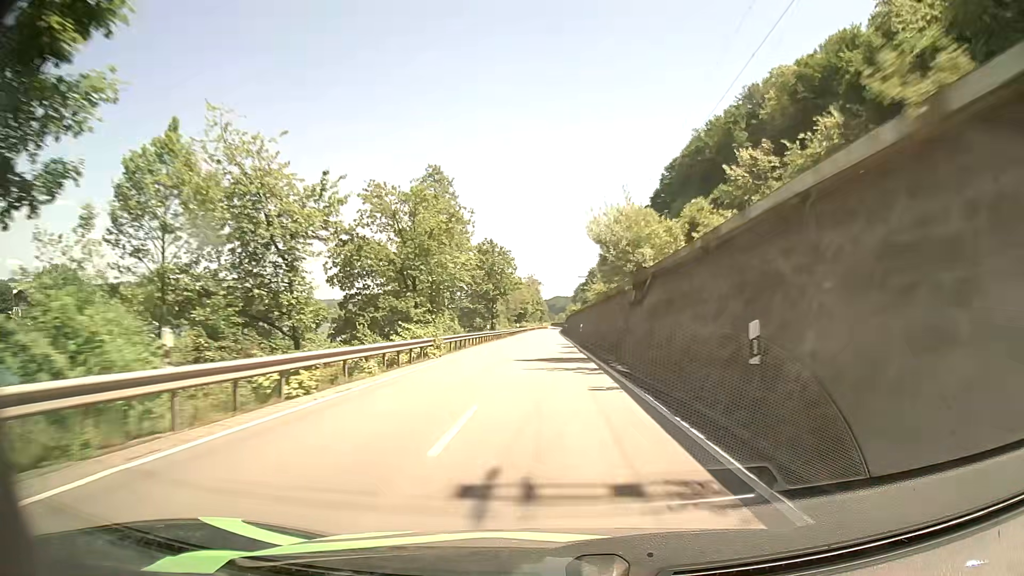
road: primary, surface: asphalt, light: Day
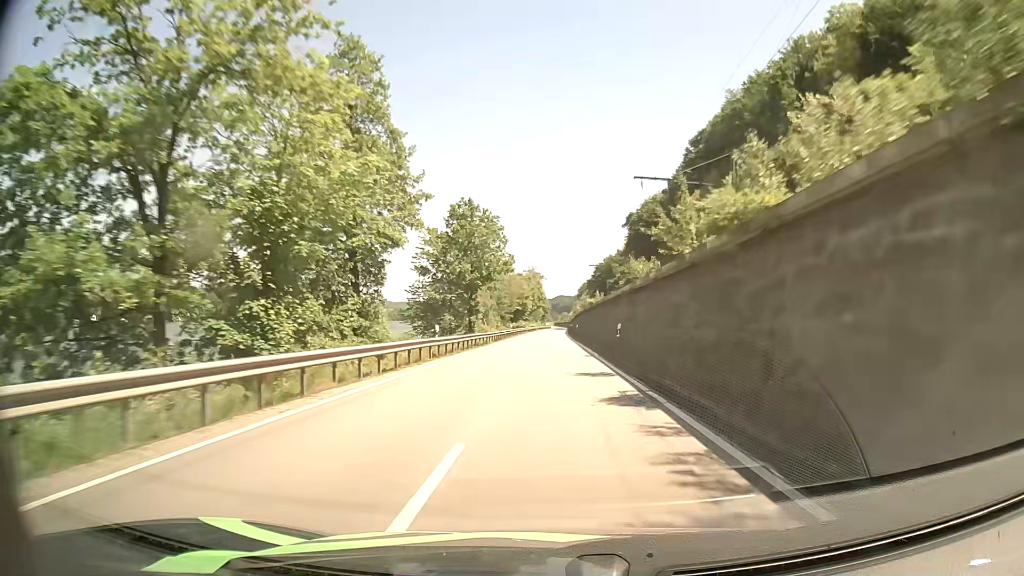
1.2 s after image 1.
(-0.3, +27.5) m; -1°
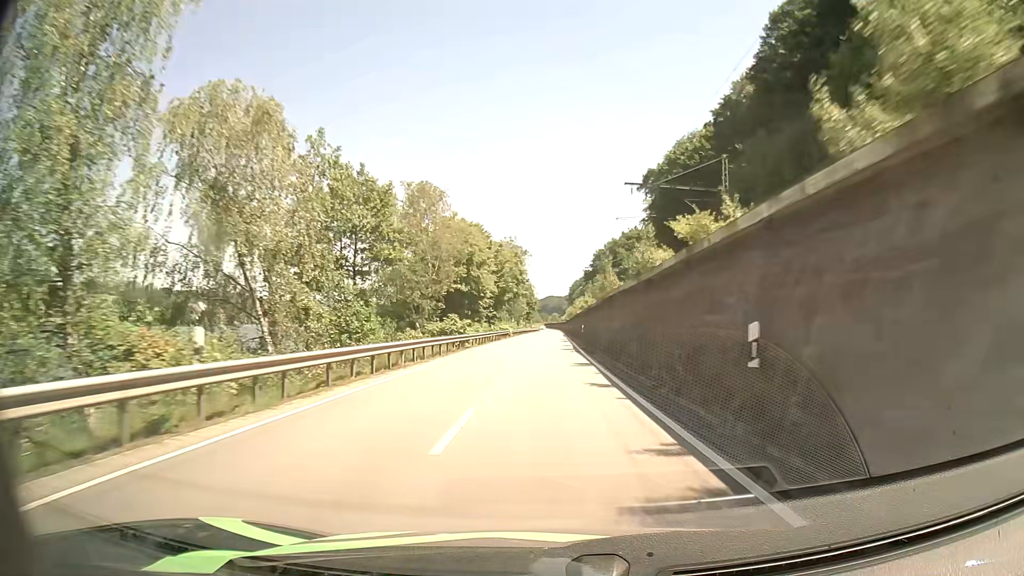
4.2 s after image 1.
(+0.5, +68.0) m; +1°
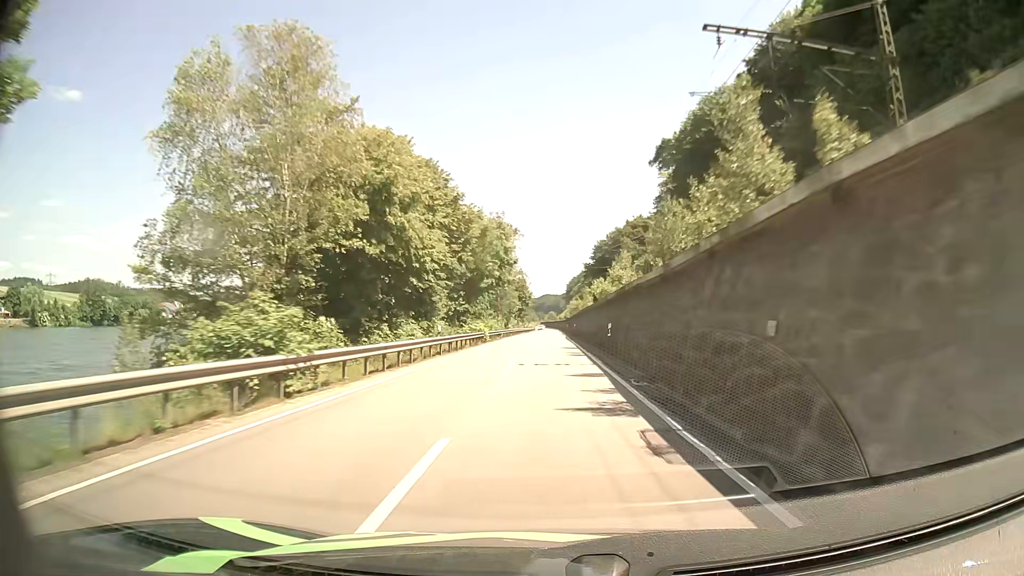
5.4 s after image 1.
(0.0, +26.9) m; 0°
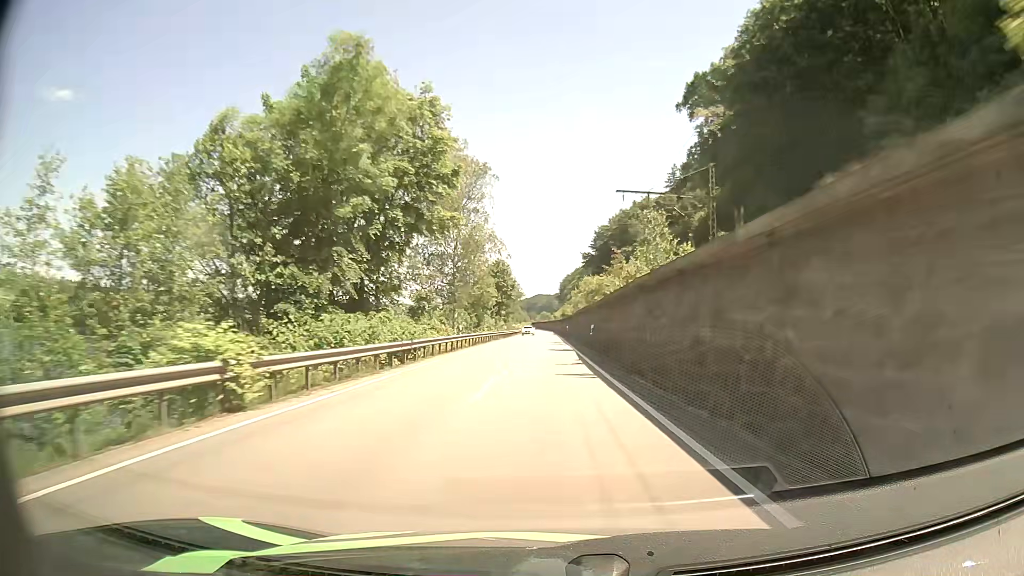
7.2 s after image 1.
(+0.1, +39.9) m; 0°
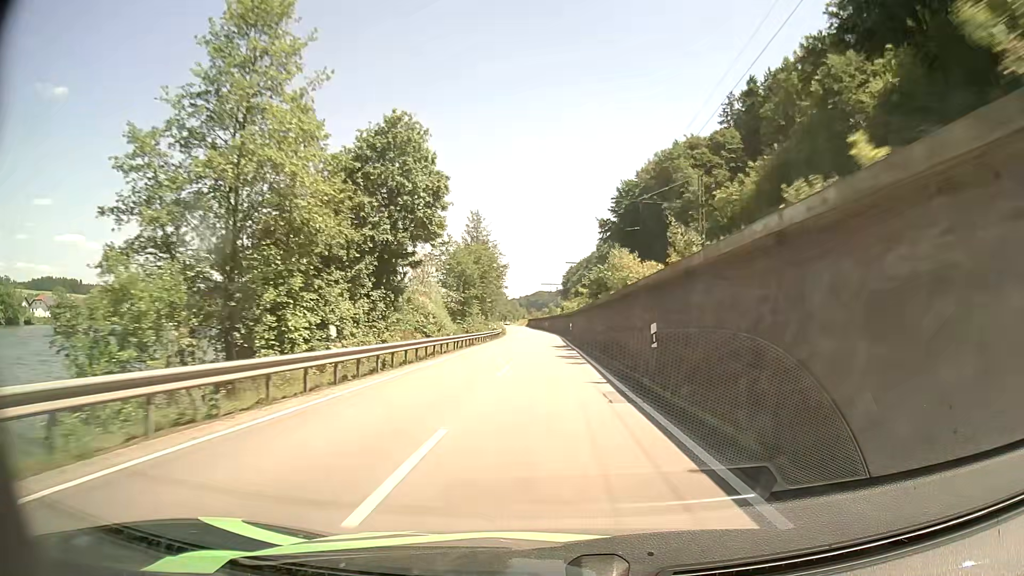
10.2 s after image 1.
(+0.1, +66.8) m; 0°
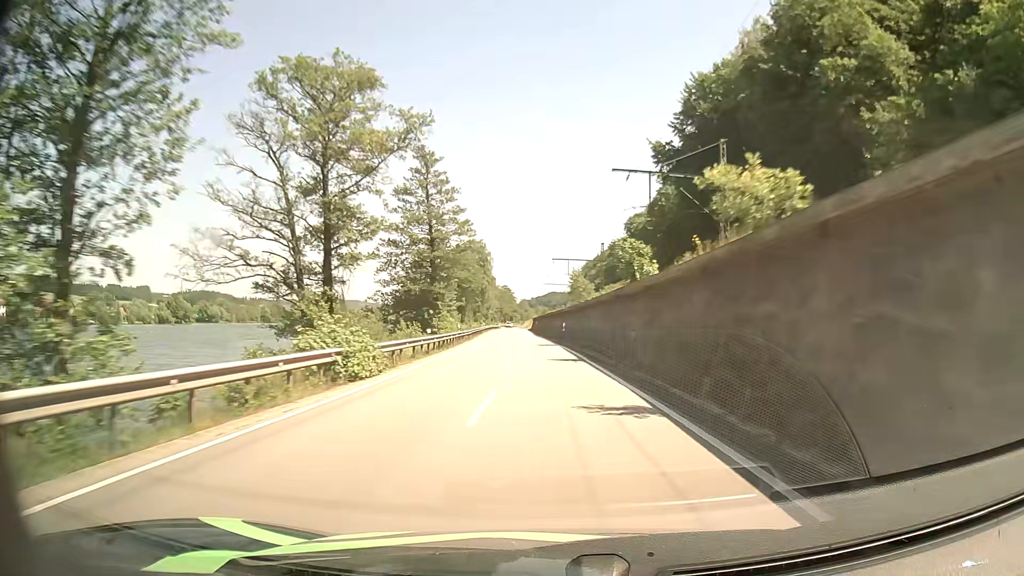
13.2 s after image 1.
(-0.1, +67.3) m; -1°
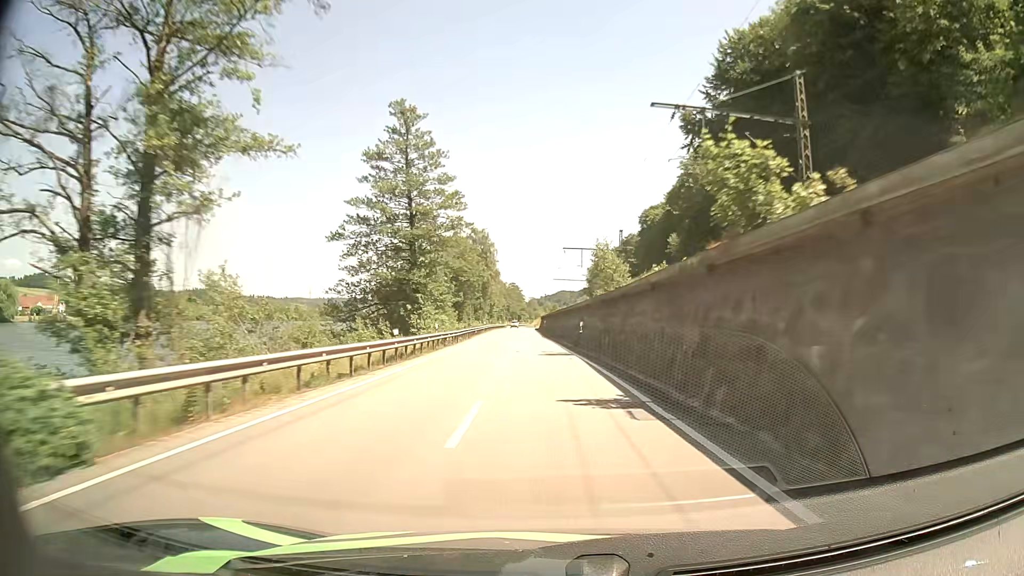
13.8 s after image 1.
(-0.1, +13.4) m; -1°
(0, +10) (0, +20) (0, +30) (-1, +40) (-1, +50) (-1, +60) (-2, +70) (-2, +80) (-2, +90) (-3, +100) m
